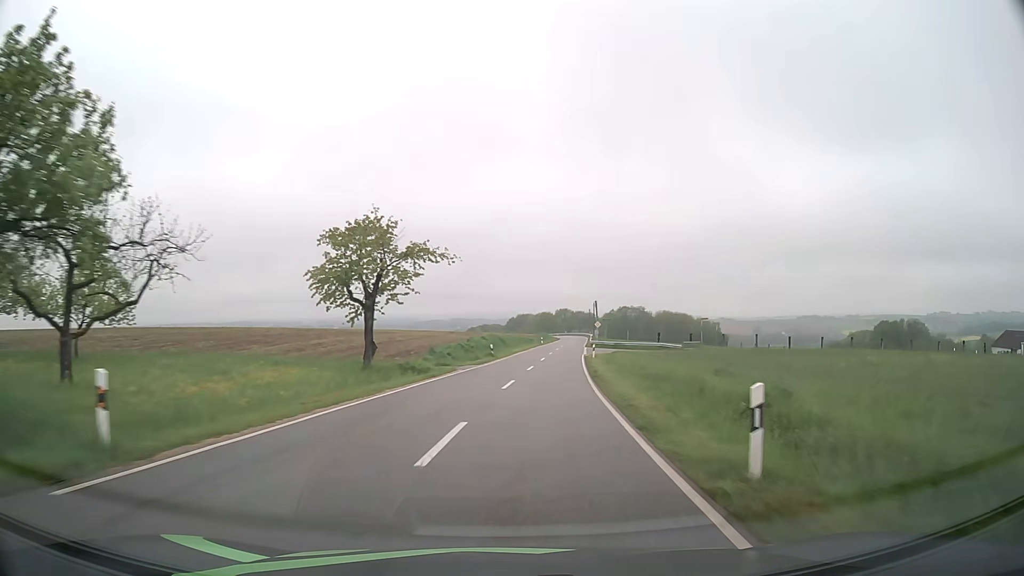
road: tertiary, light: Day
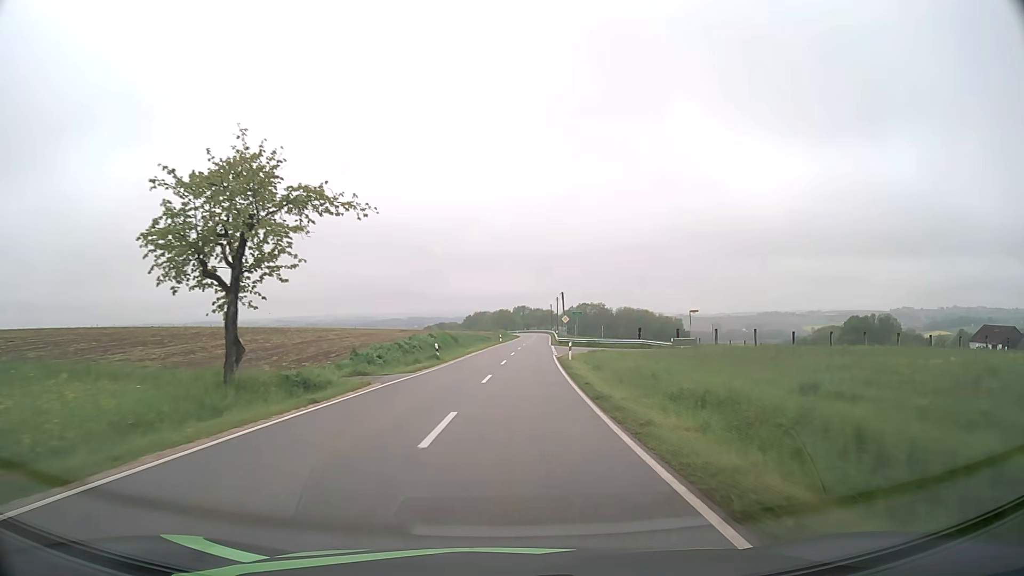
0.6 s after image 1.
(+0.5, +11.1) m; +5°
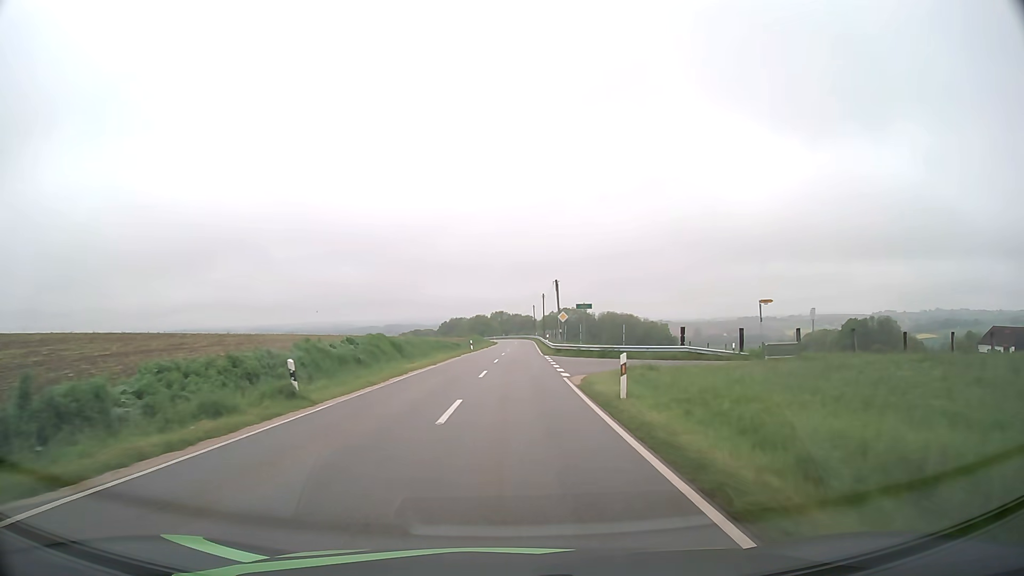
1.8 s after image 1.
(+0.5, +21.8) m; +2°
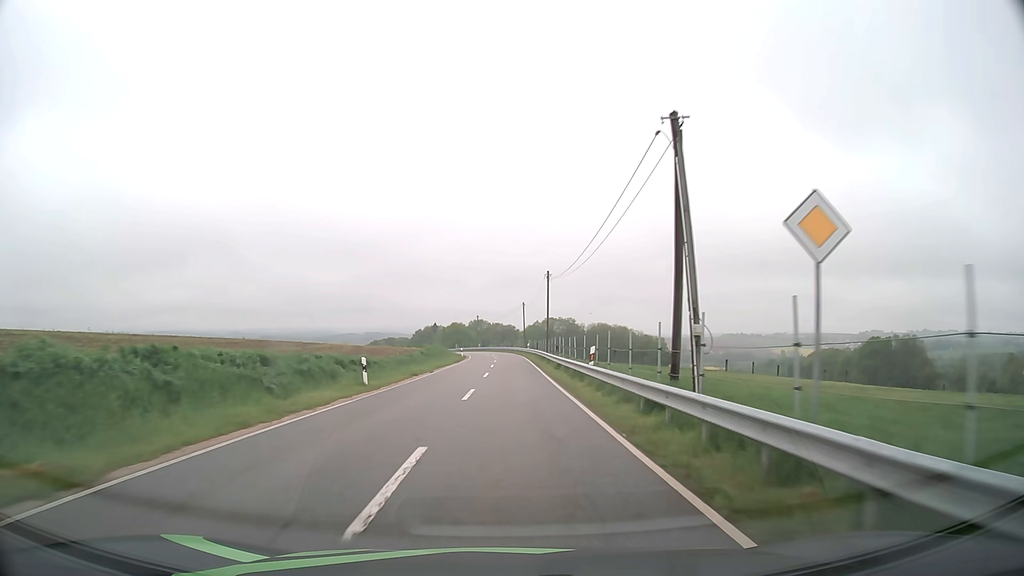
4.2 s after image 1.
(+0.6, +42.4) m; +2°
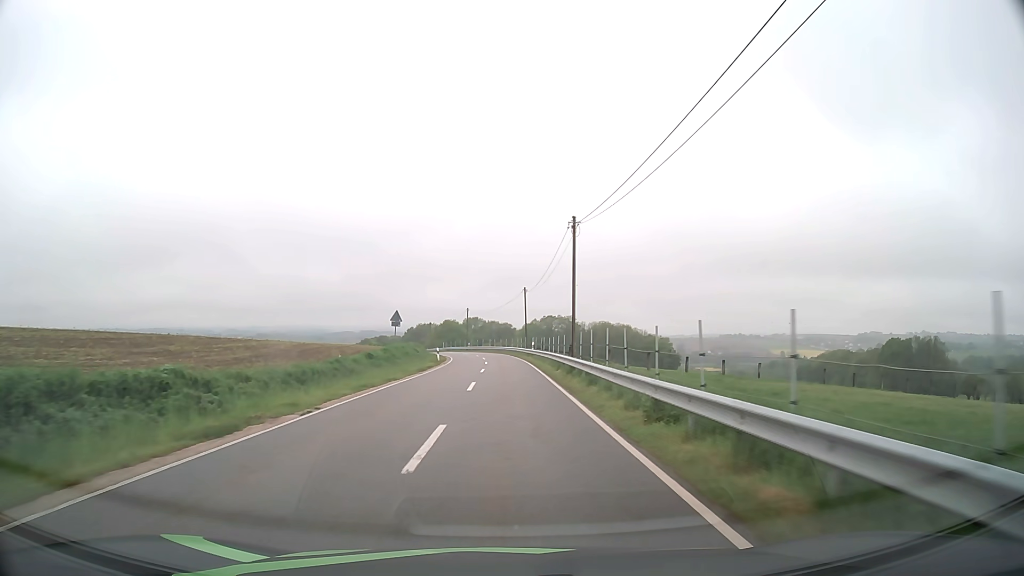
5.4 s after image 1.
(+0.1, +21.6) m; 0°
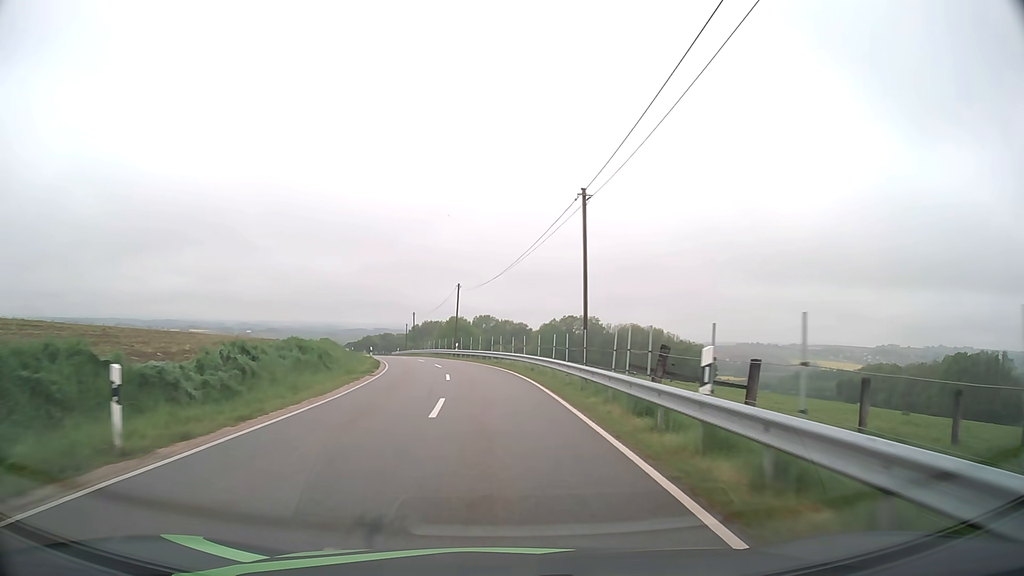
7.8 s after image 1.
(-0.1, +43.0) m; -1°
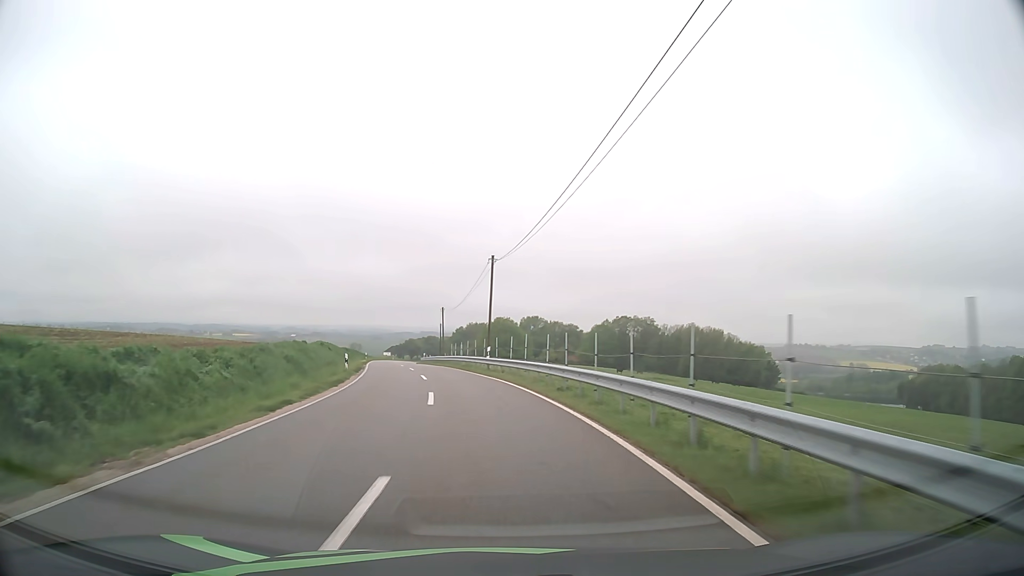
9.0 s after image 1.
(-0.6, +21.3) m; -4°
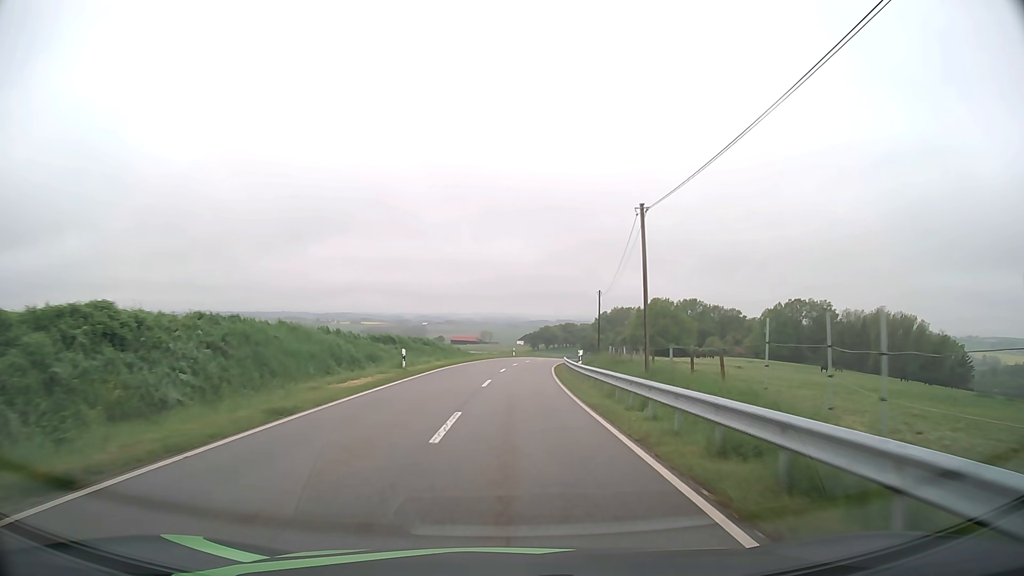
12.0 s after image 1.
(-7.2, +53.9) m; -12°
(0, +10) (0, +20) (+1, +30) (+1, +40) (+2, +50) (+3, +60) (+4, +70) (+6, +80) (+8, +89) (+10, +99) m
